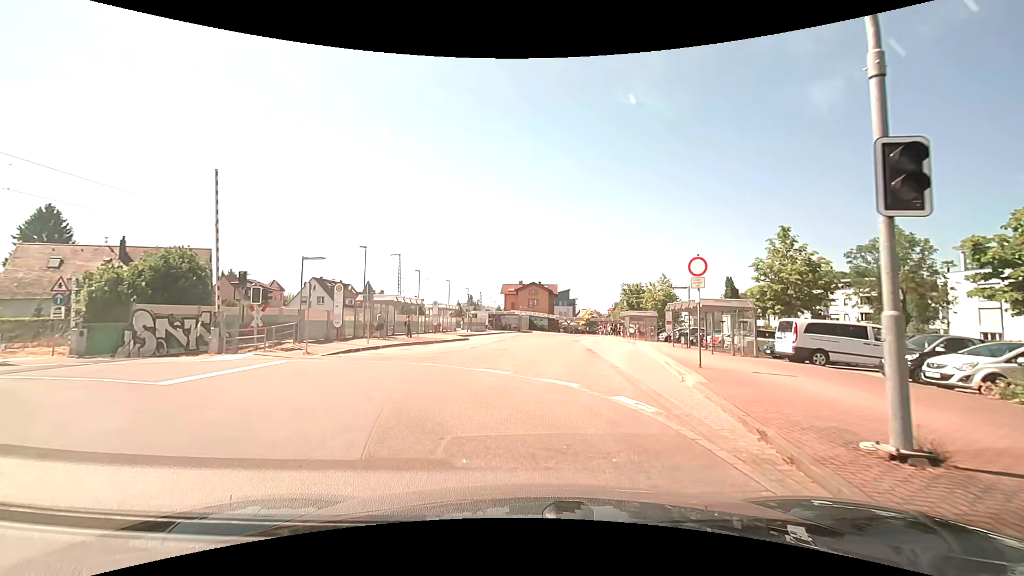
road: unclassified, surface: asphalt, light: Day
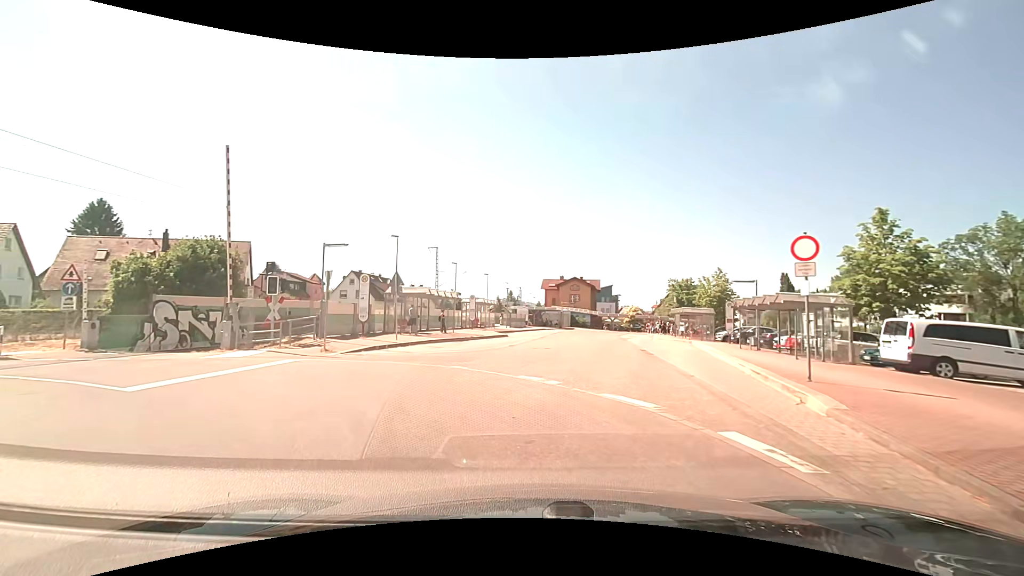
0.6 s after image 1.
(-0.1, +3.0) m; -4°
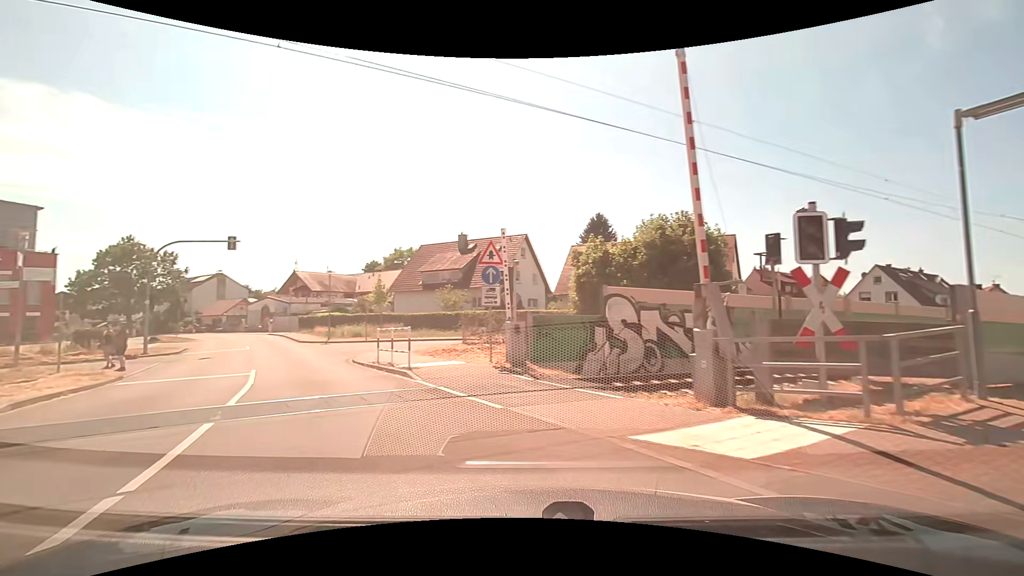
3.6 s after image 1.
(-5.8, +12.6) m; -53°
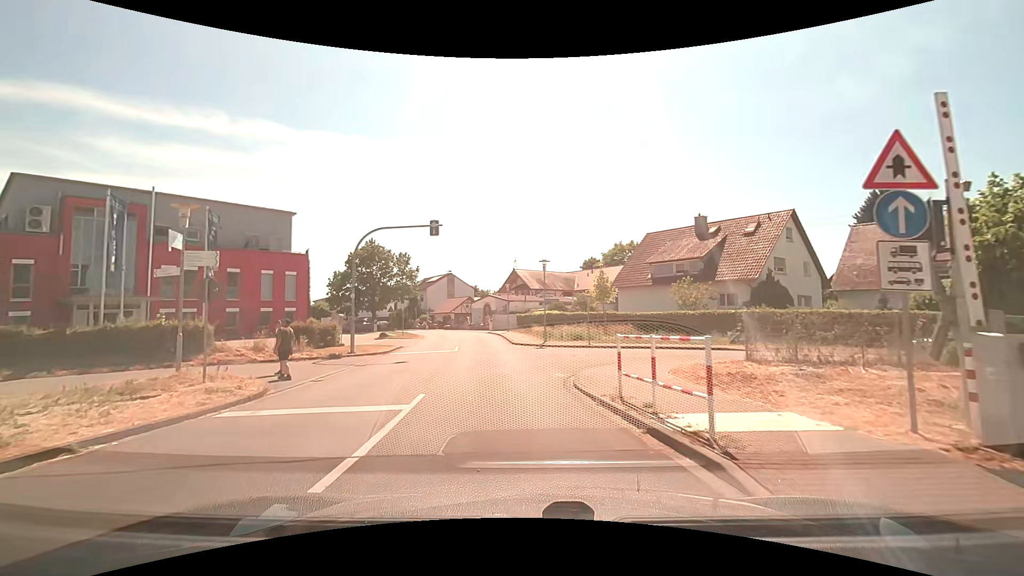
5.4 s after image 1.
(-1.8, +7.6) m; -24°
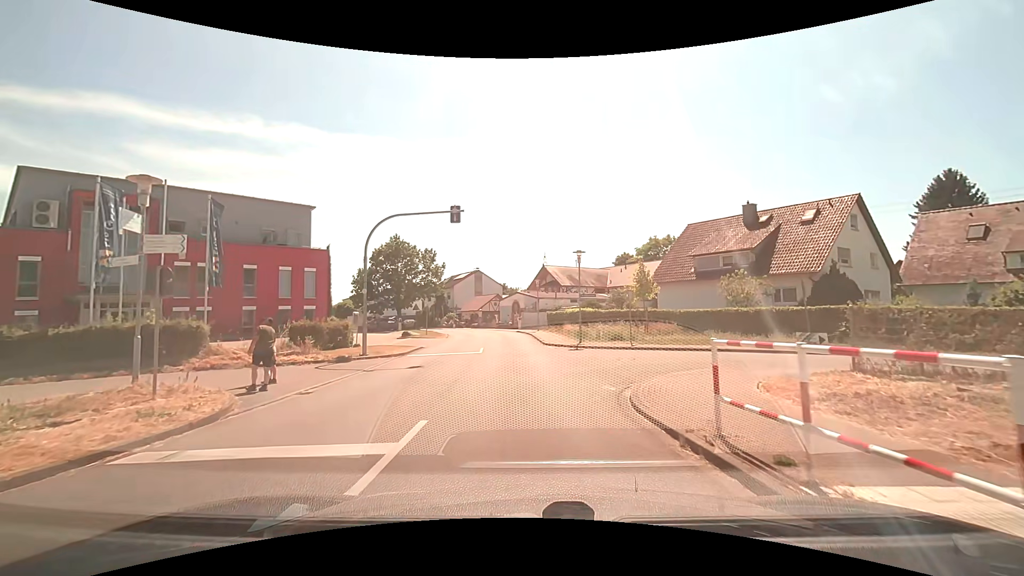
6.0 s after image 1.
(-0.1, +2.9) m; -4°
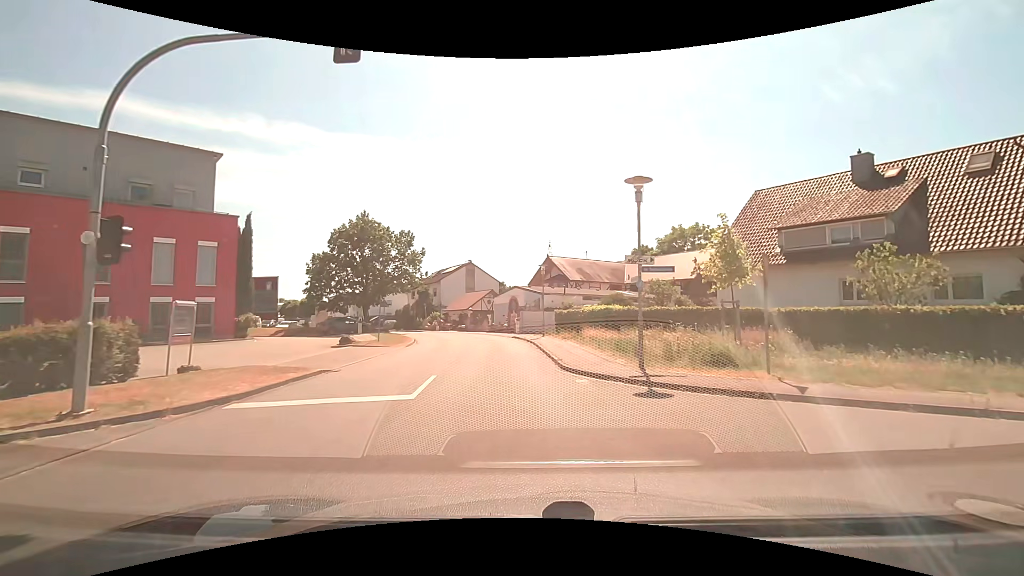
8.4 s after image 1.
(0.0, +13.4) m; 0°
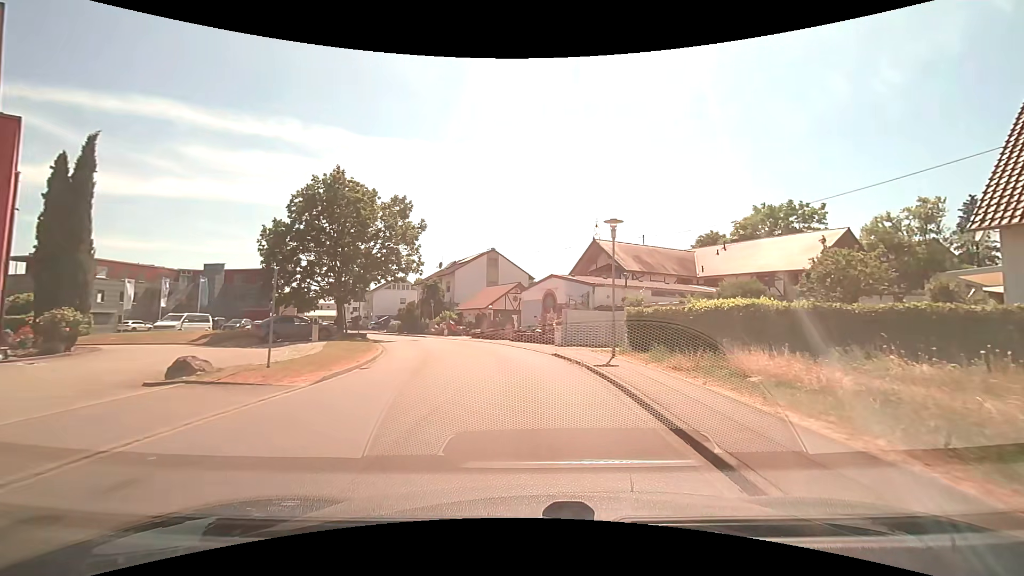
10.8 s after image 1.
(-0.5, +15.2) m; -2°
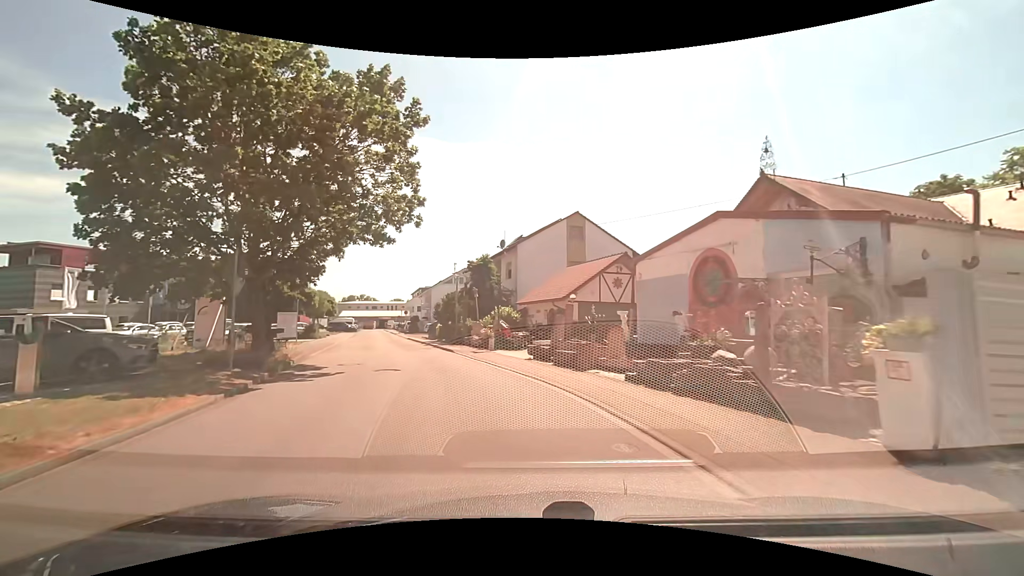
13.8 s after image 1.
(-1.0, +20.0) m; -10°
